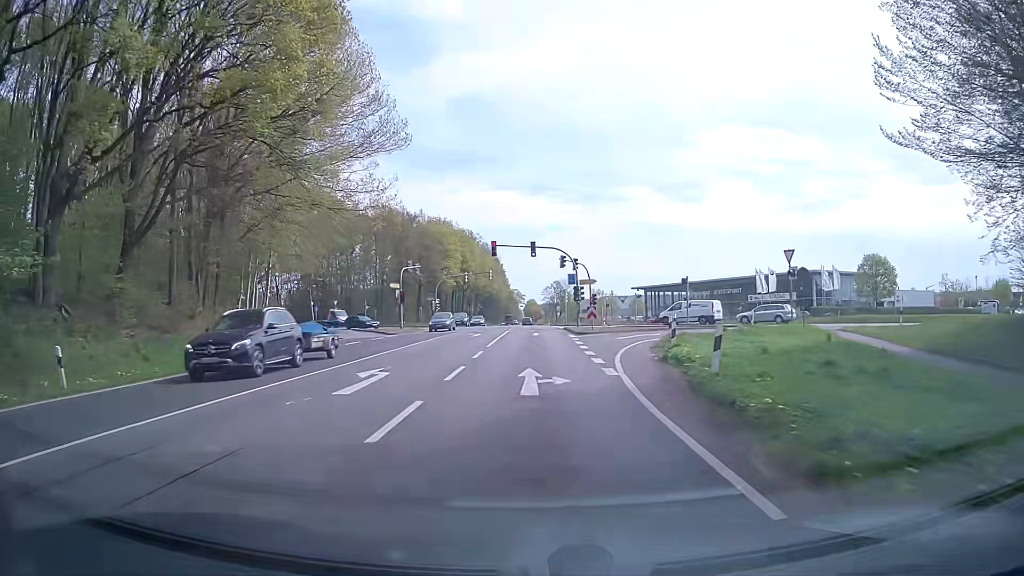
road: primary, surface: asphalt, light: Day
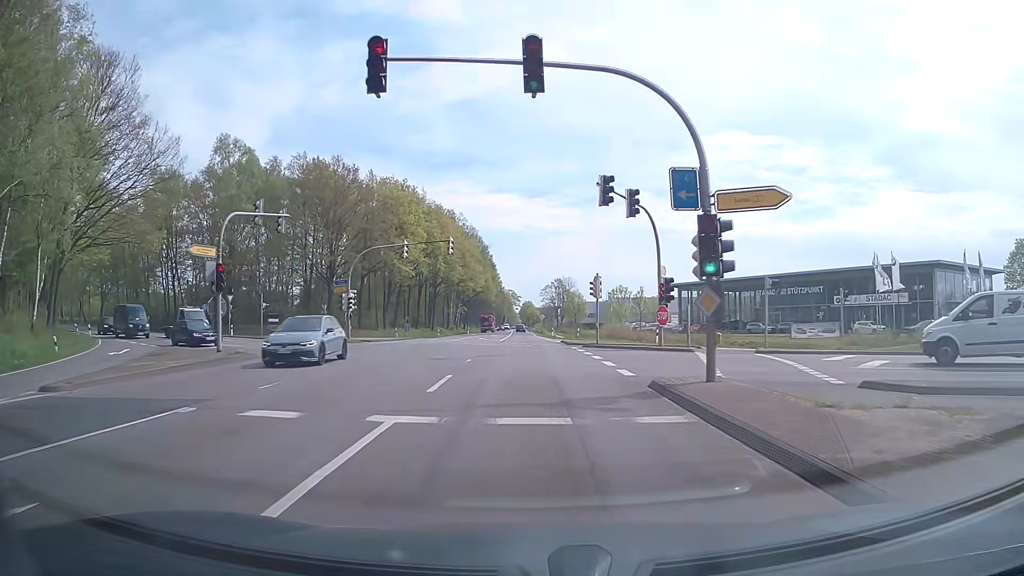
(-0.1, +38.1) m; 0°
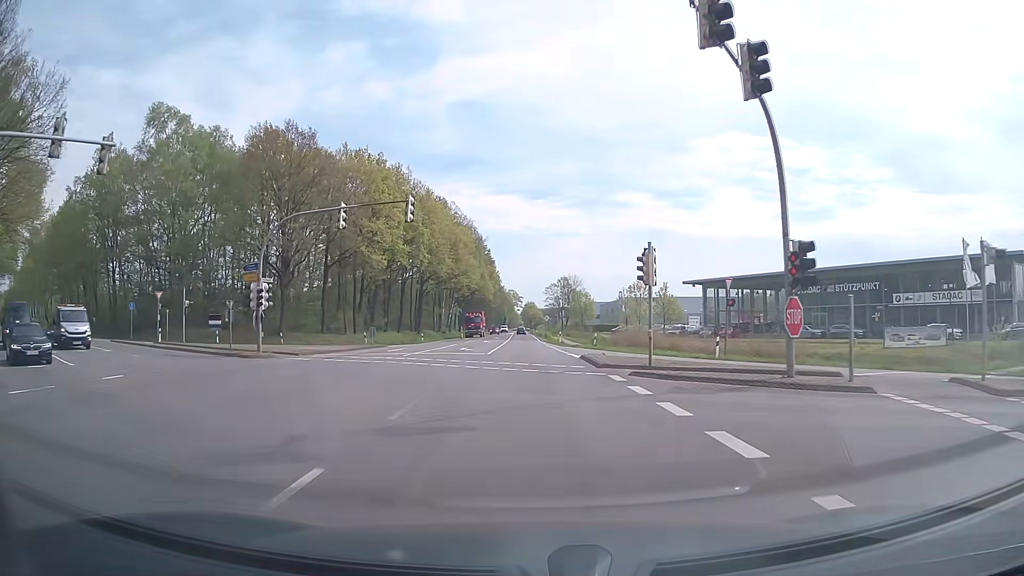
(0.0, +15.3) m; 0°
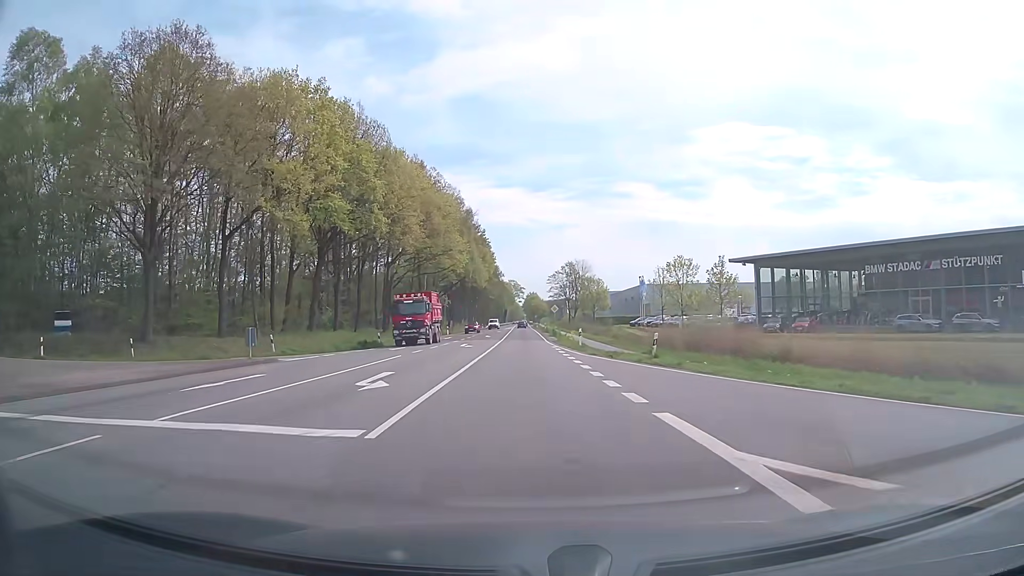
(-0.2, +23.0) m; -1°
